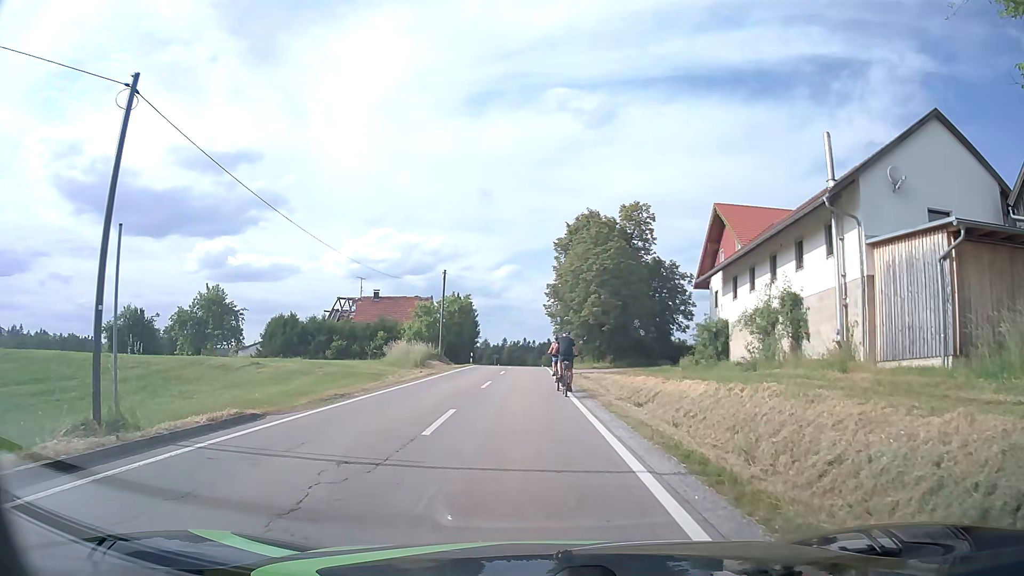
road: tertiary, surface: asphalt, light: Day
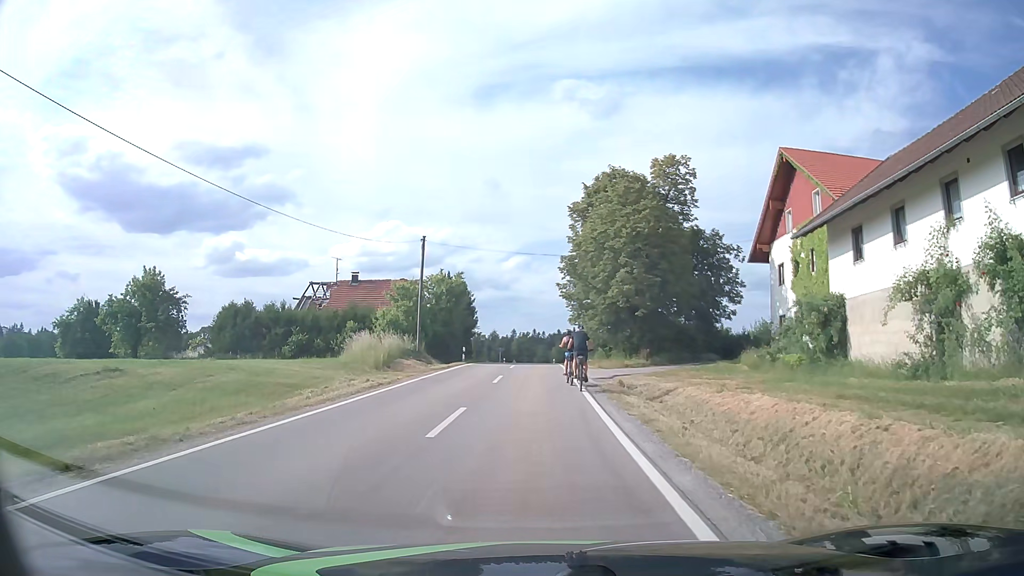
(-0.1, +12.6) m; 0°
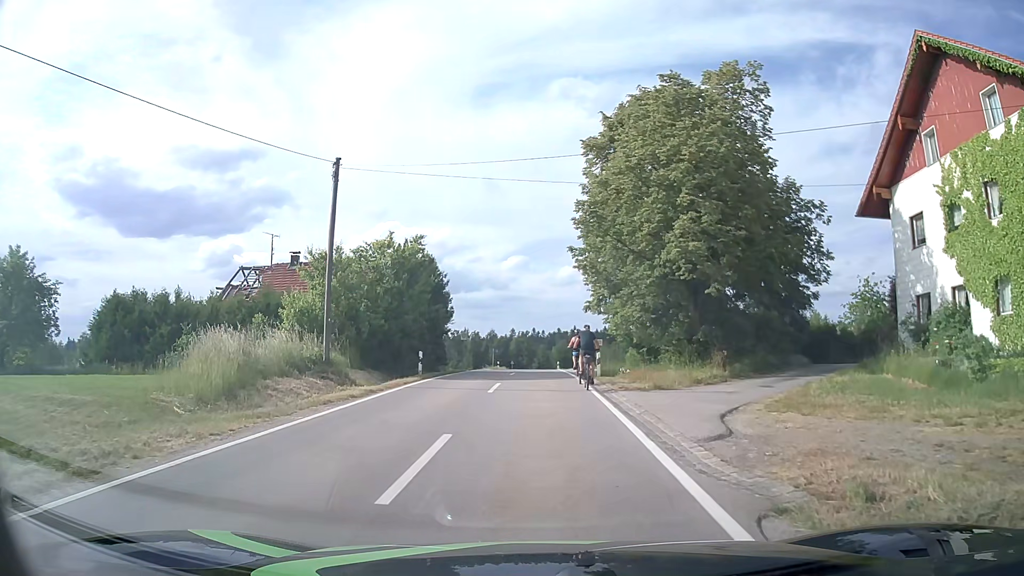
(-0.3, +15.9) m; -1°
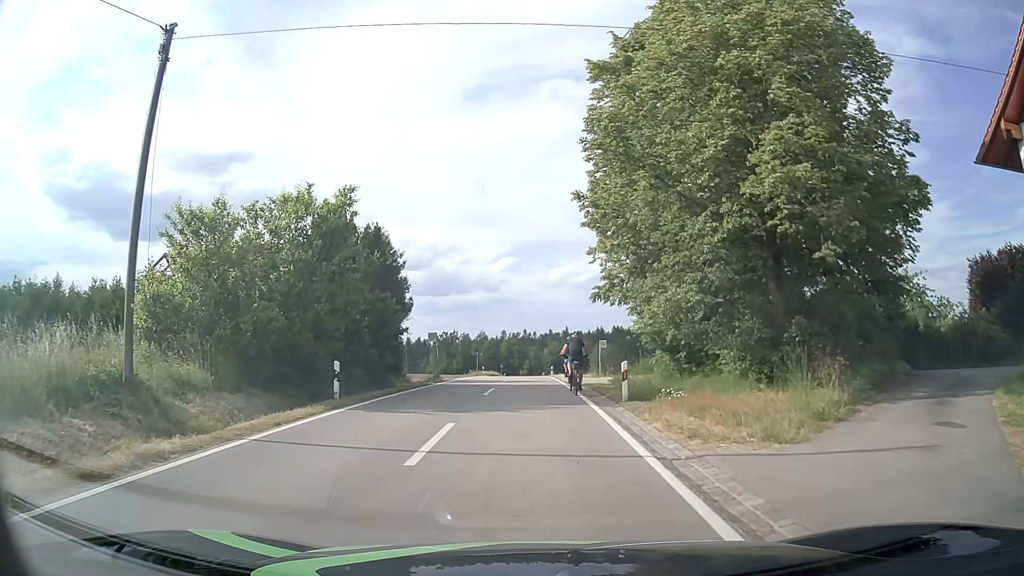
(+0.1, +10.0) m; +1°
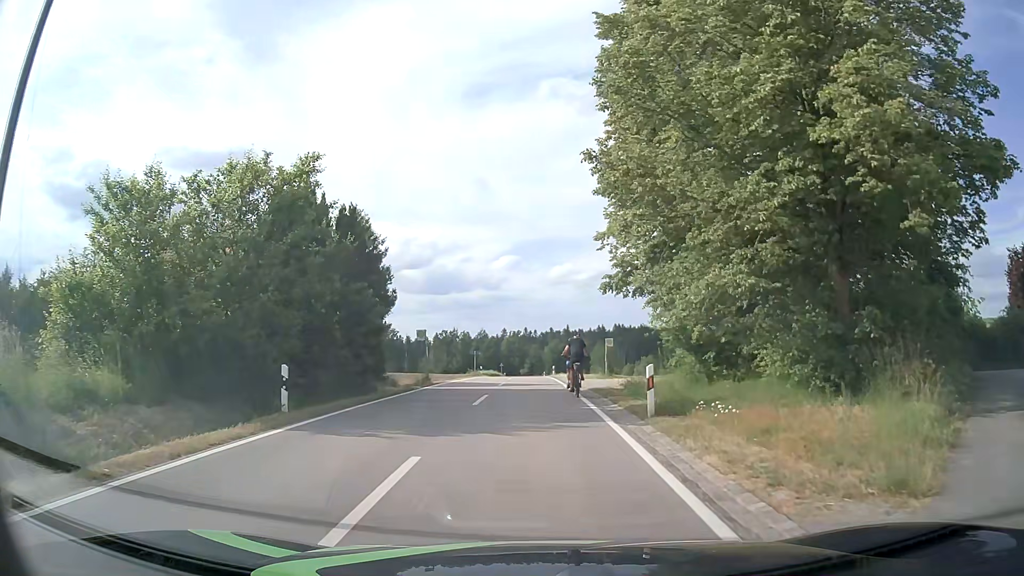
(0.0, +3.5) m; 0°
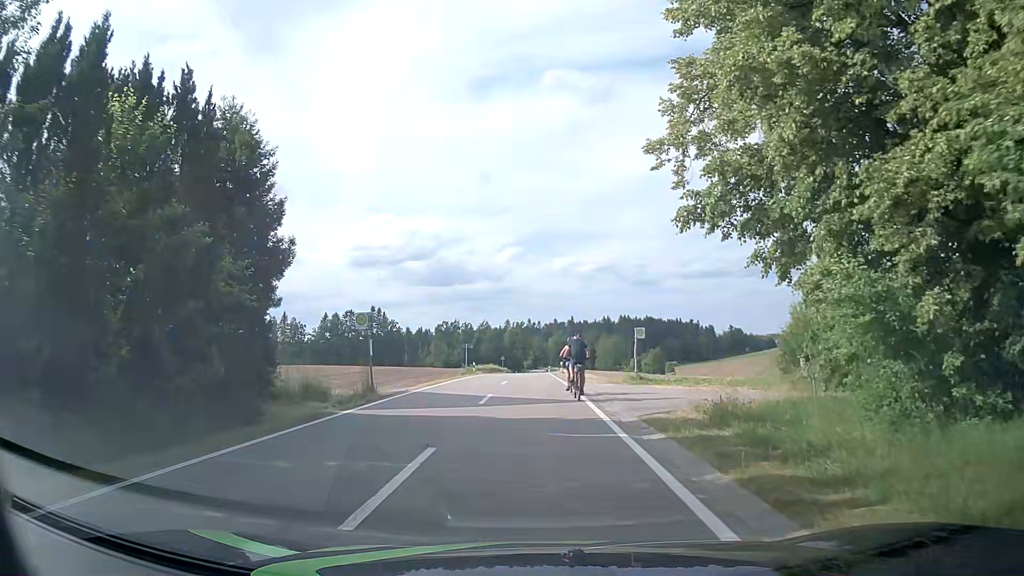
(-0.1, +11.1) m; -1°
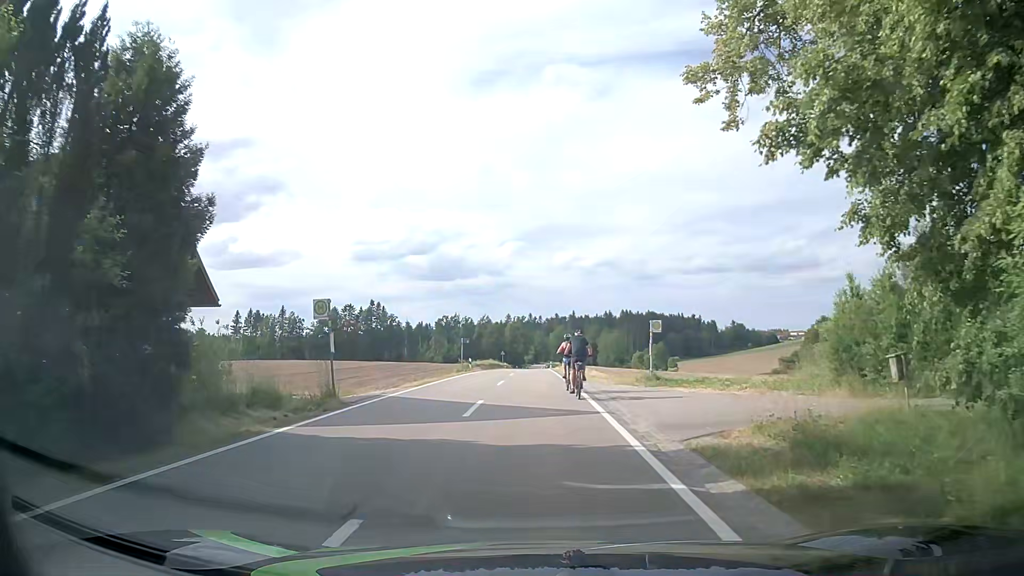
(0.0, +3.9) m; -1°
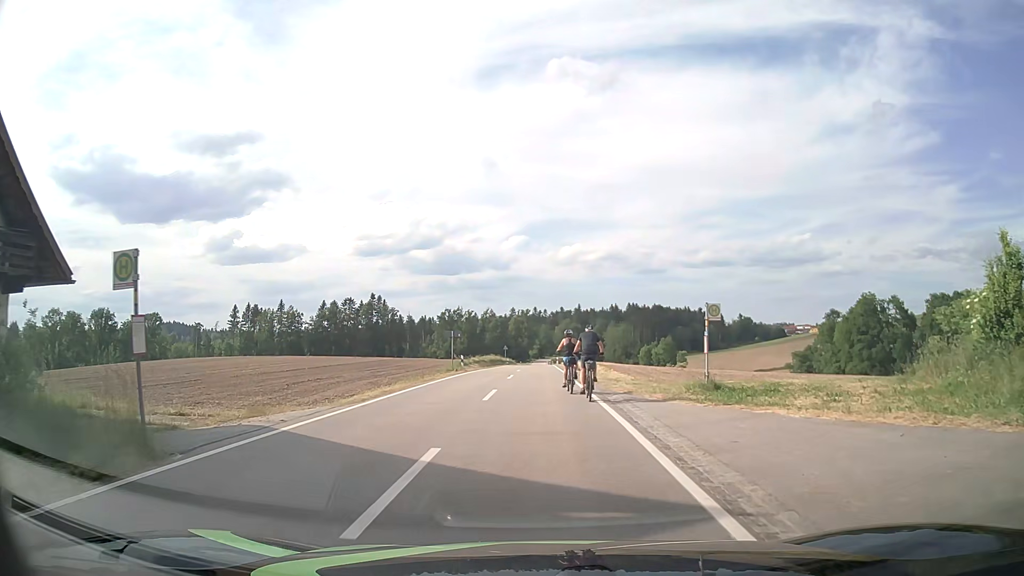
(+0.1, +8.4) m; +1°
(0, +10) (-1, +20) (-2, +30) (-2, +40) (-3, +50) (-2, +60) (-2, +70) (-2, +80) (-2, +90) (-1, +100) m
